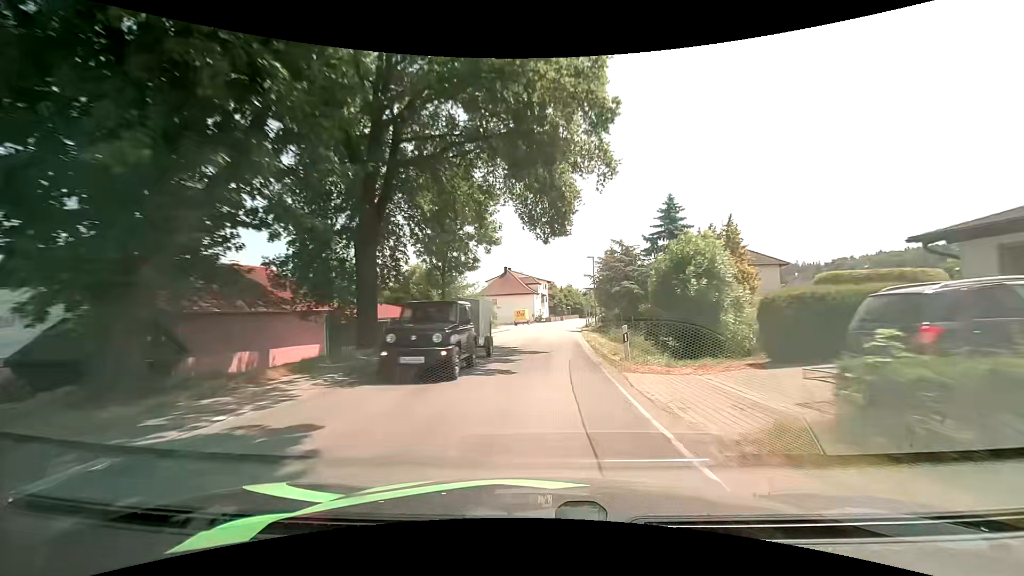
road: secondary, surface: asphalt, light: Day
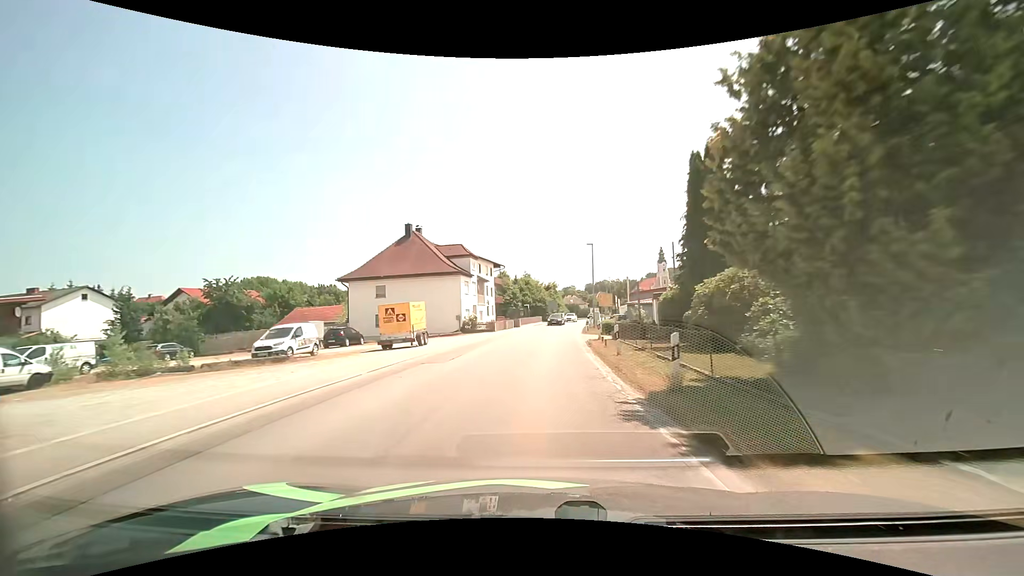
(+1.6, +45.3) m; +5°
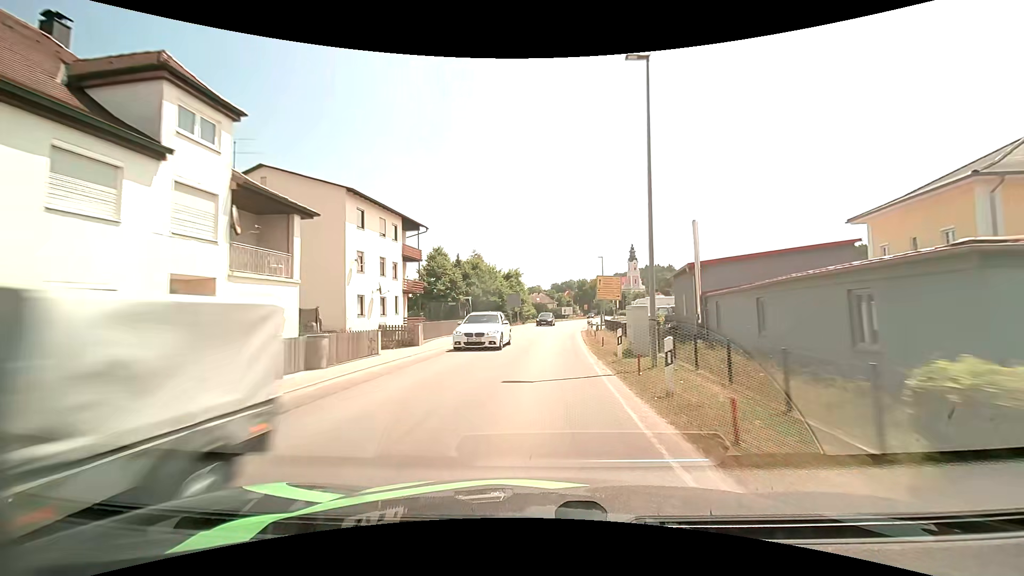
(+1.5, +35.8) m; +4°
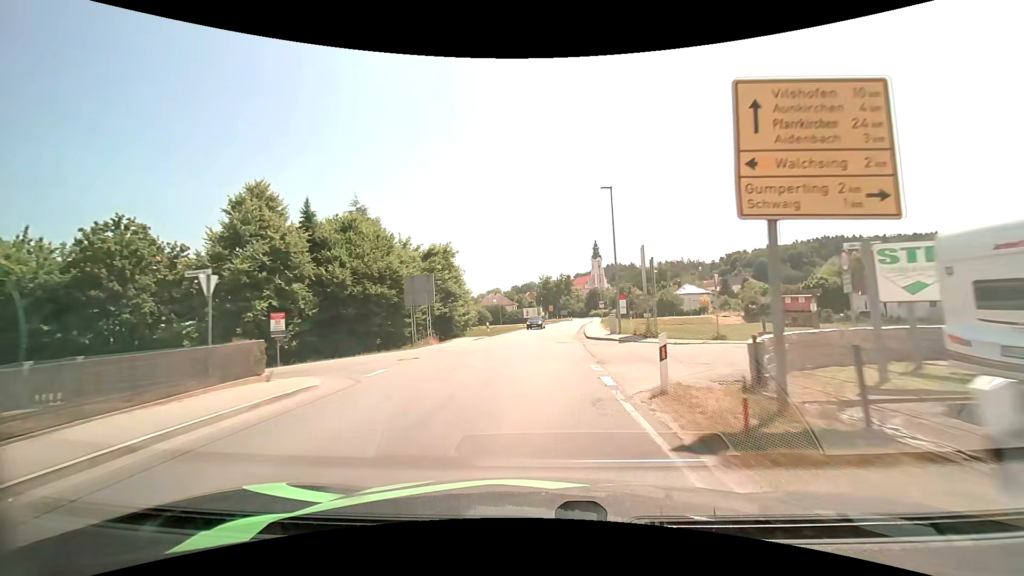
(+1.4, +34.6) m; +4°
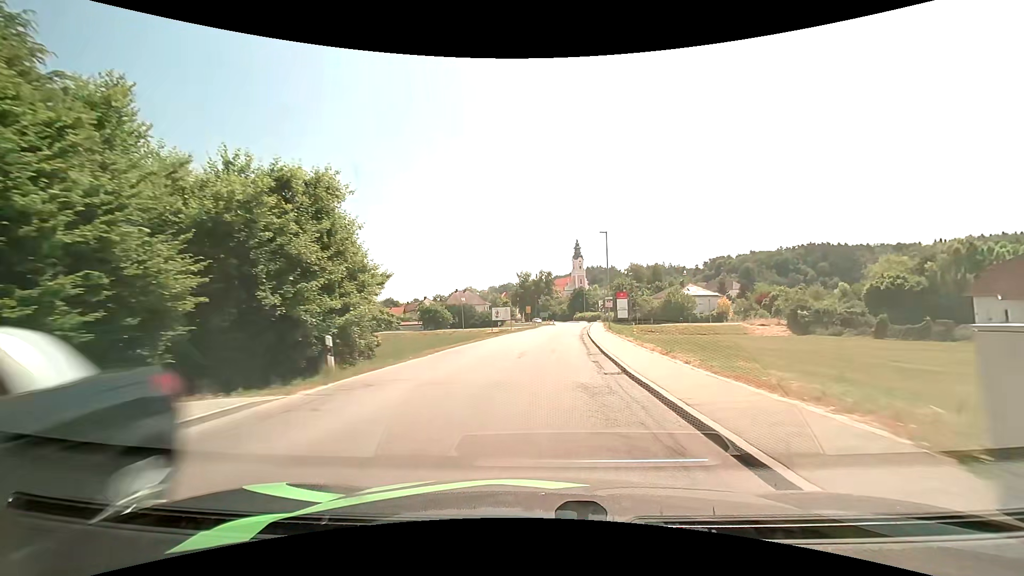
(+0.7, +25.2) m; +2°
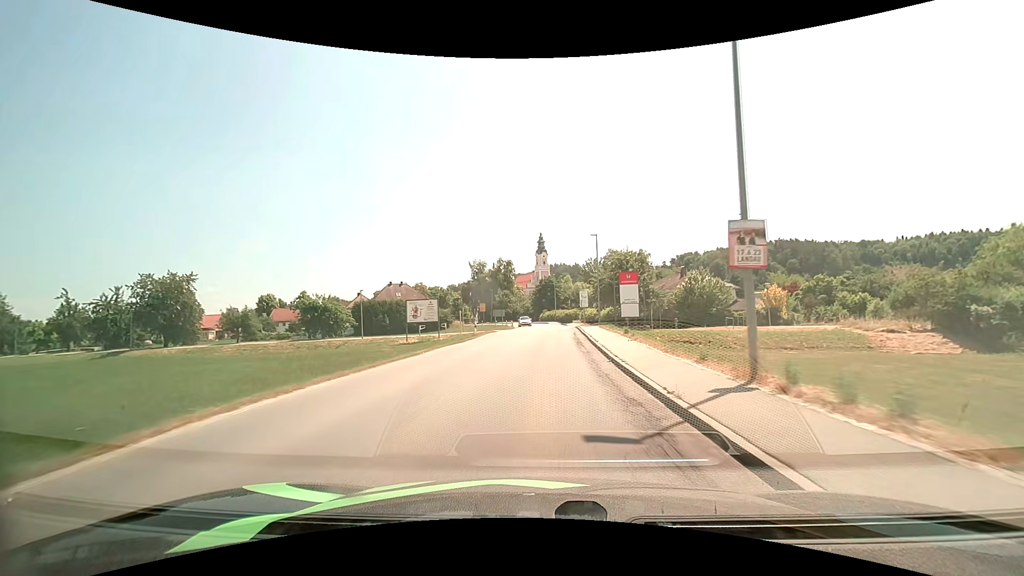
(+1.6, +32.8) m; +5°
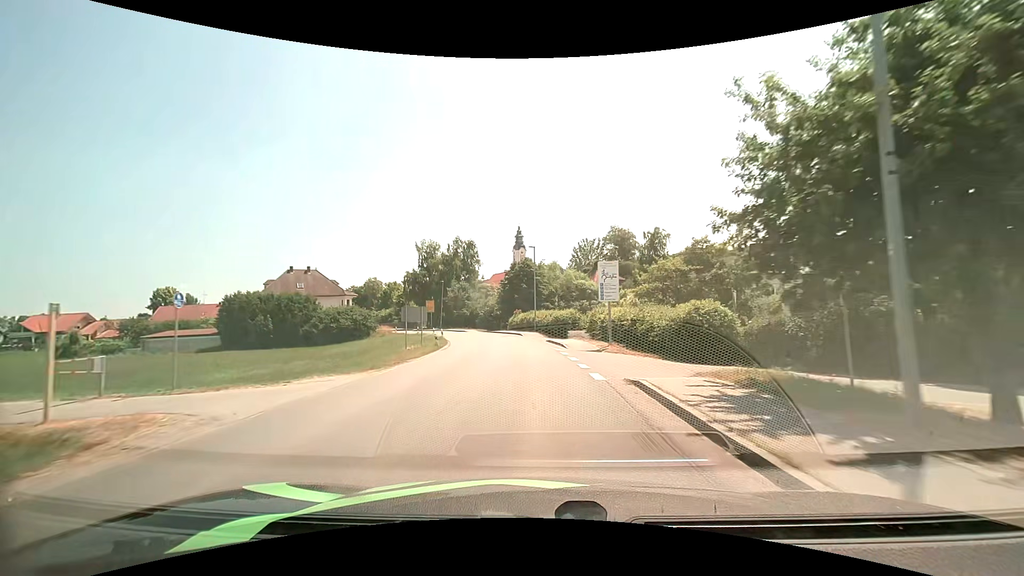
(+1.0, +39.1) m; +2°
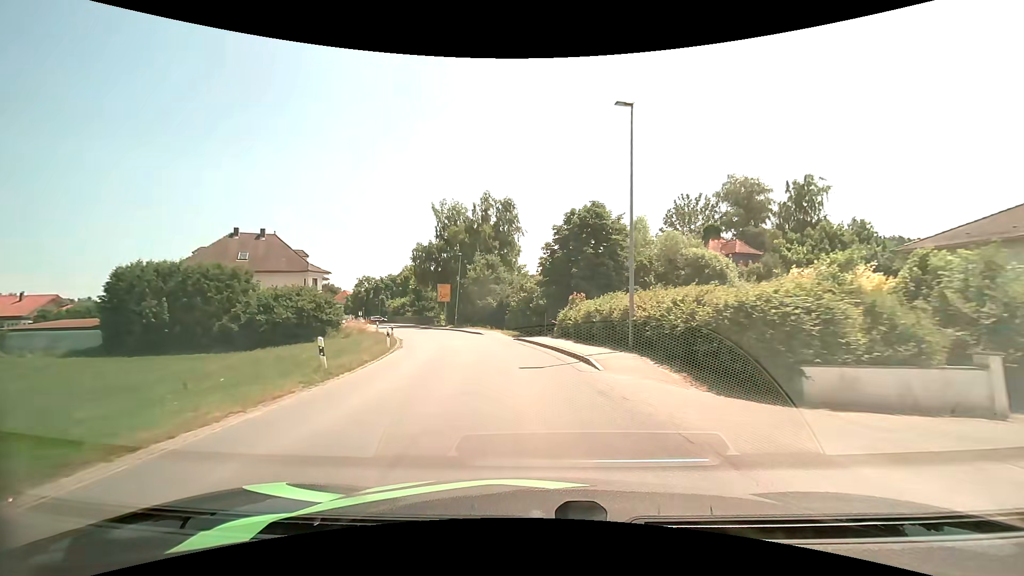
(-1.2, +31.3) m; -6°
(0, +10) (-2, +20) (-4, +30) (-6, +39) (-10, +49) (-14, +58) (-19, +66) (-24, +75) (-29, +84) (-33, +93) m
